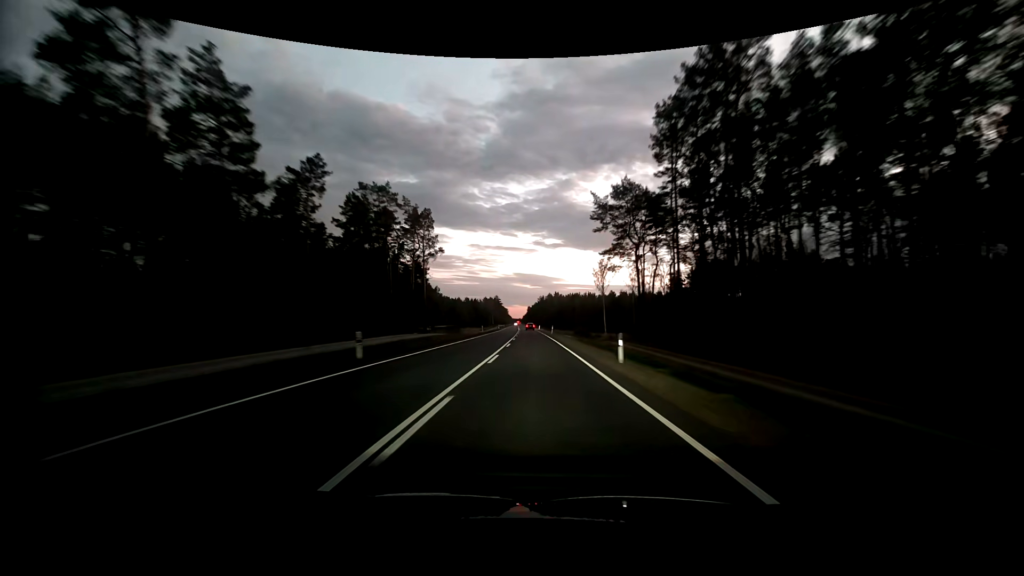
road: primary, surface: asphalt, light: Dusk
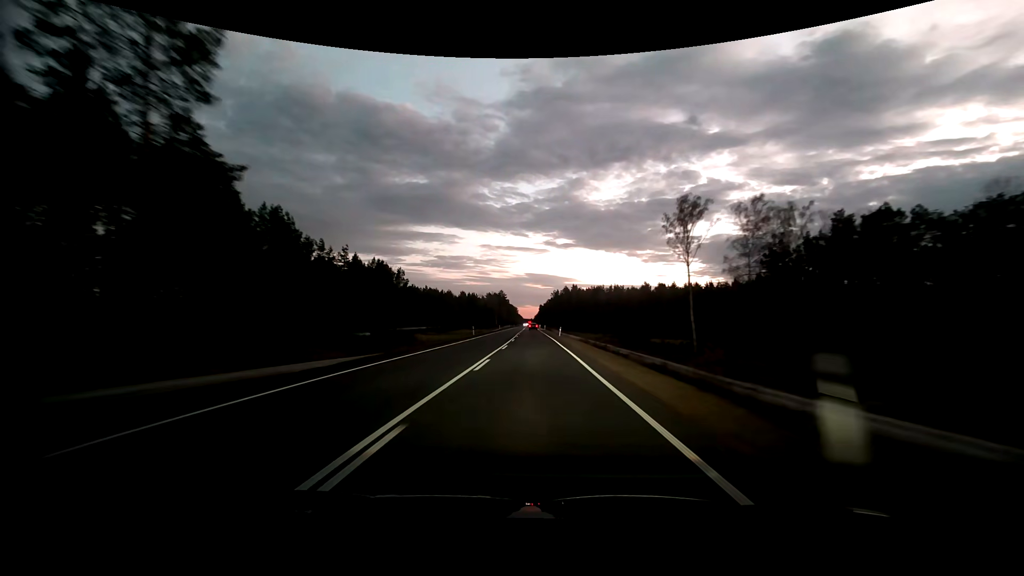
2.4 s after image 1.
(-0.5, +62.6) m; -1°
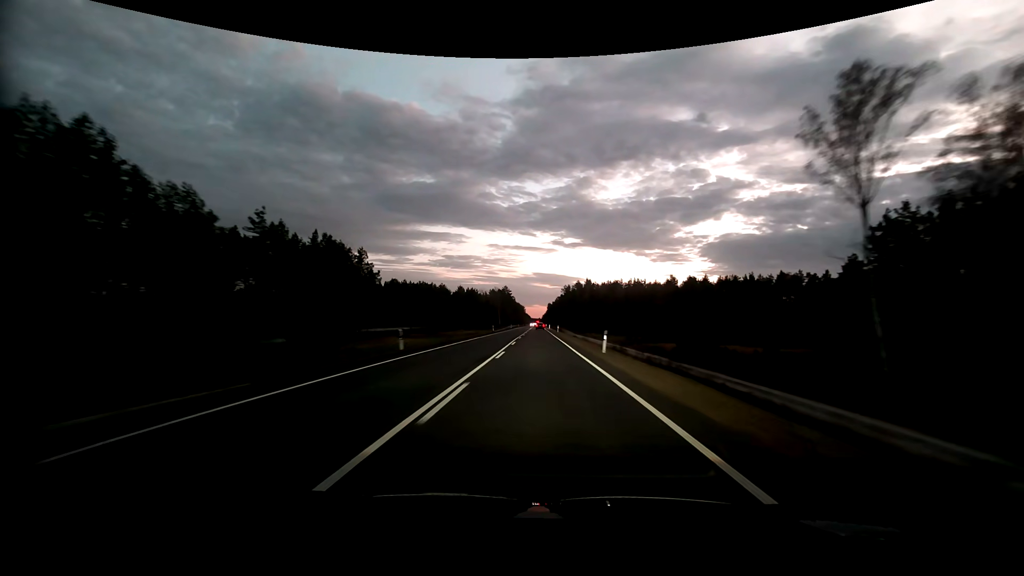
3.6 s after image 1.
(-0.2, +31.6) m; -1°
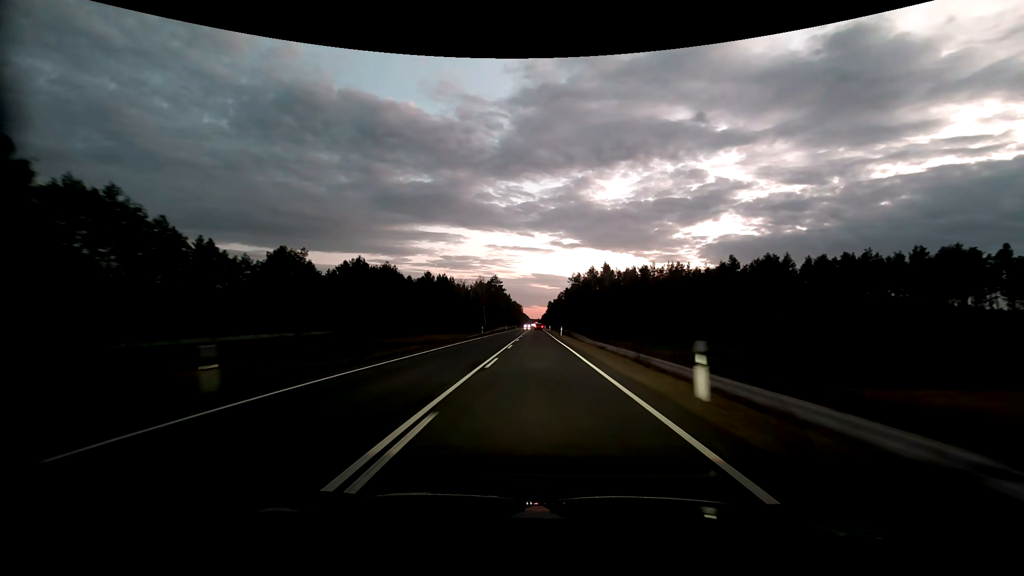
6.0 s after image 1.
(0.0, +63.7) m; 0°
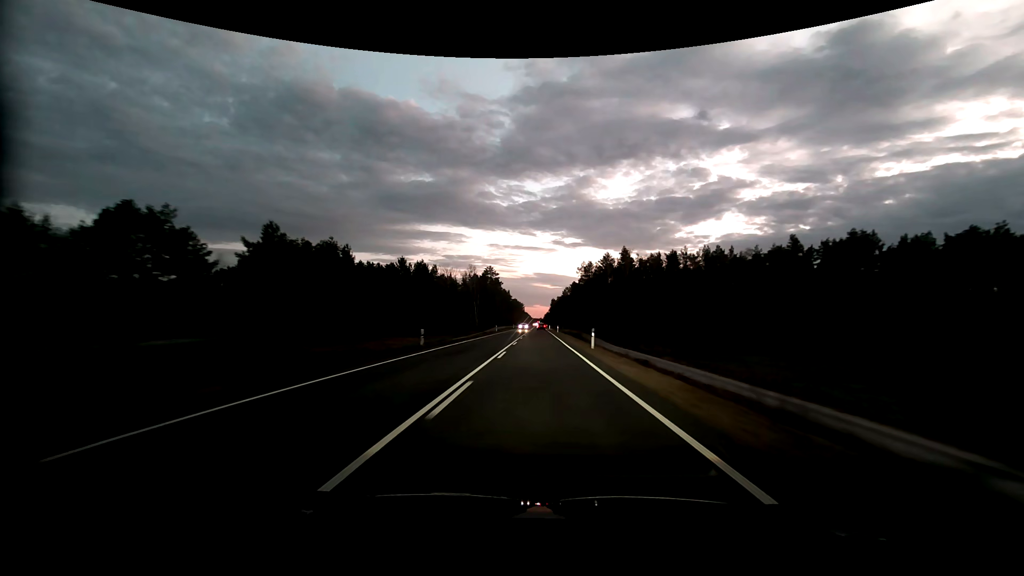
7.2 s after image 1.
(0.0, +32.0) m; 0°
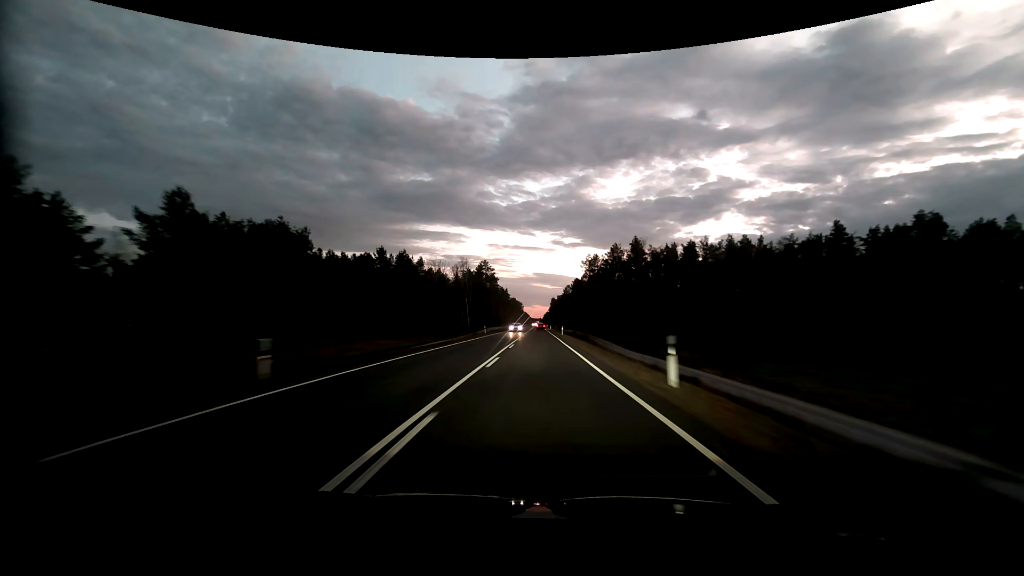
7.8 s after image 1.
(0.0, +16.0) m; 0°
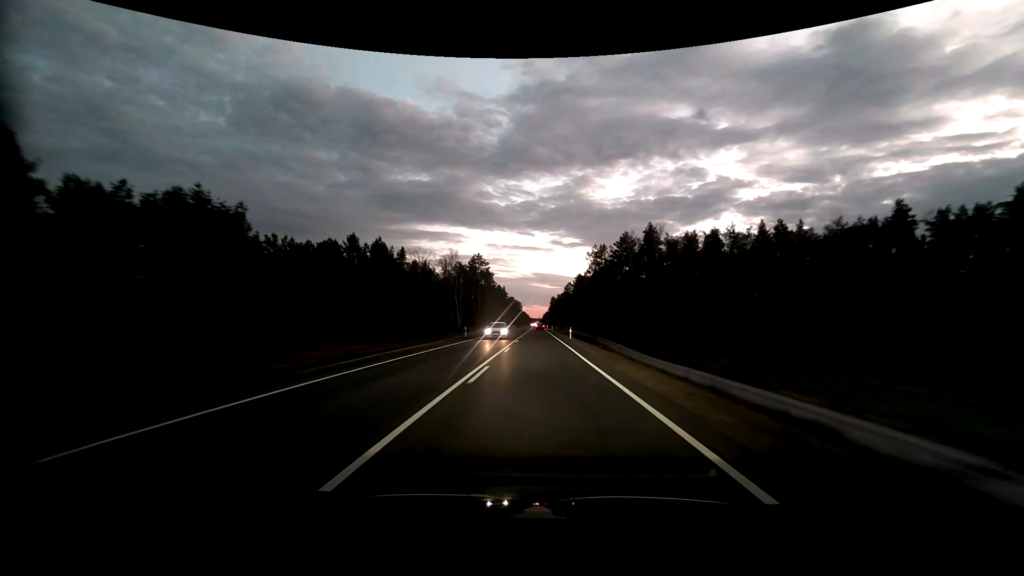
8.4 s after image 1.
(0.0, +16.0) m; 0°
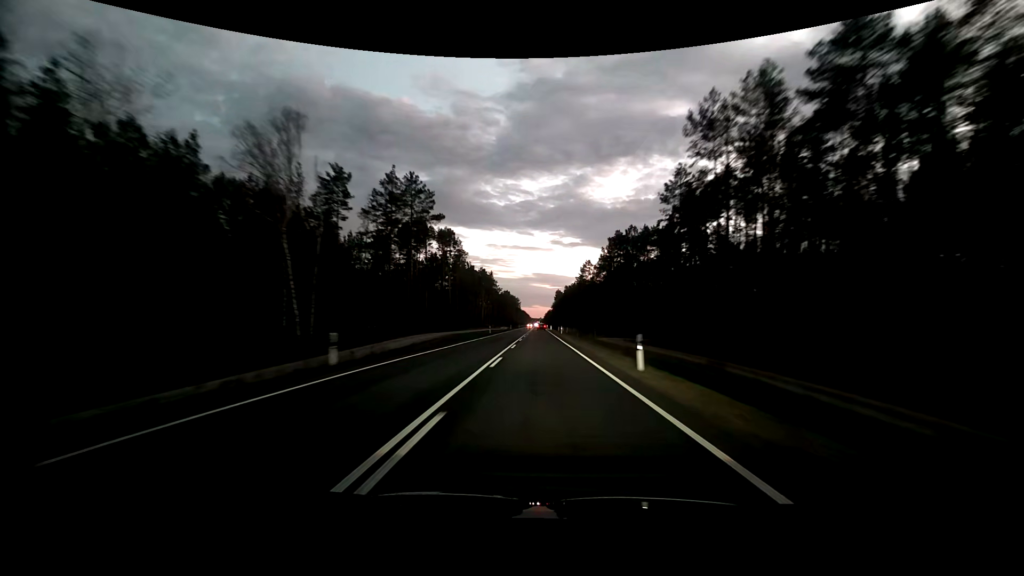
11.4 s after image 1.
(-0.2, +80.0) m; 0°
(0, +10) (0, +20) (0, +30) (0, +40) (0, +50) (0, +60) (0, +70) (0, +80) (0, +90) (0, +100) m
